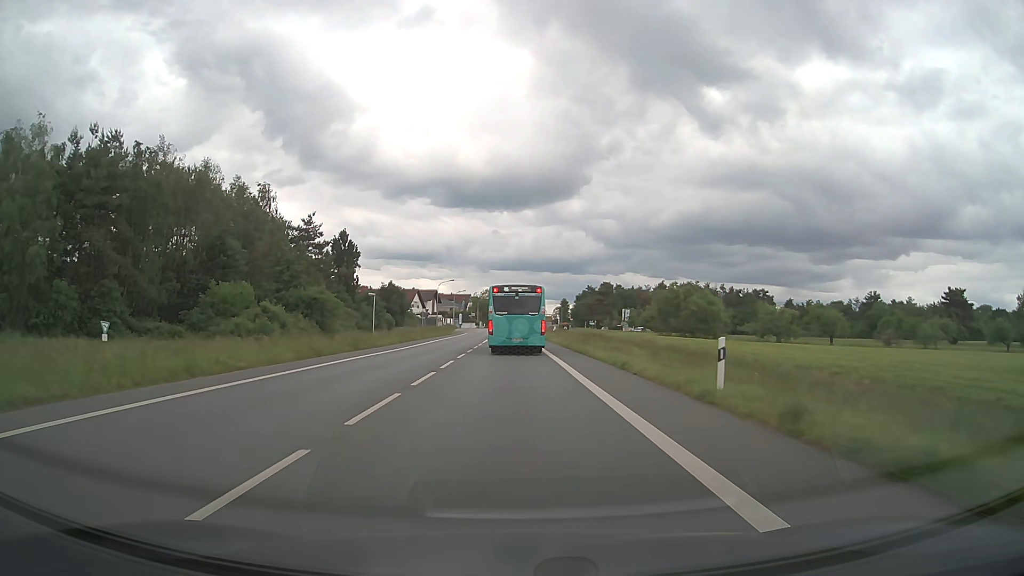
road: primary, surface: asphalt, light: Day
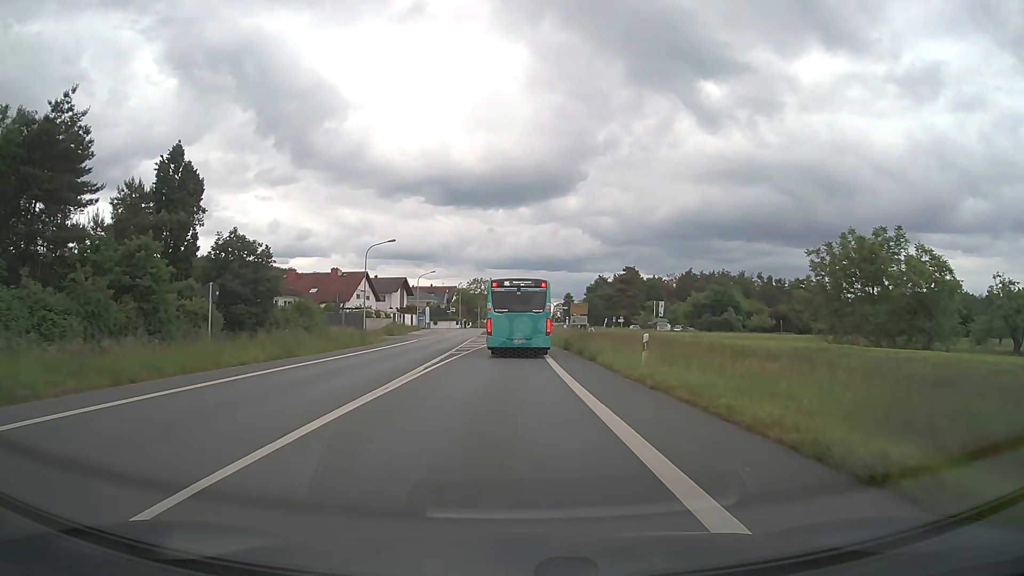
(0.0, +47.4) m; 0°
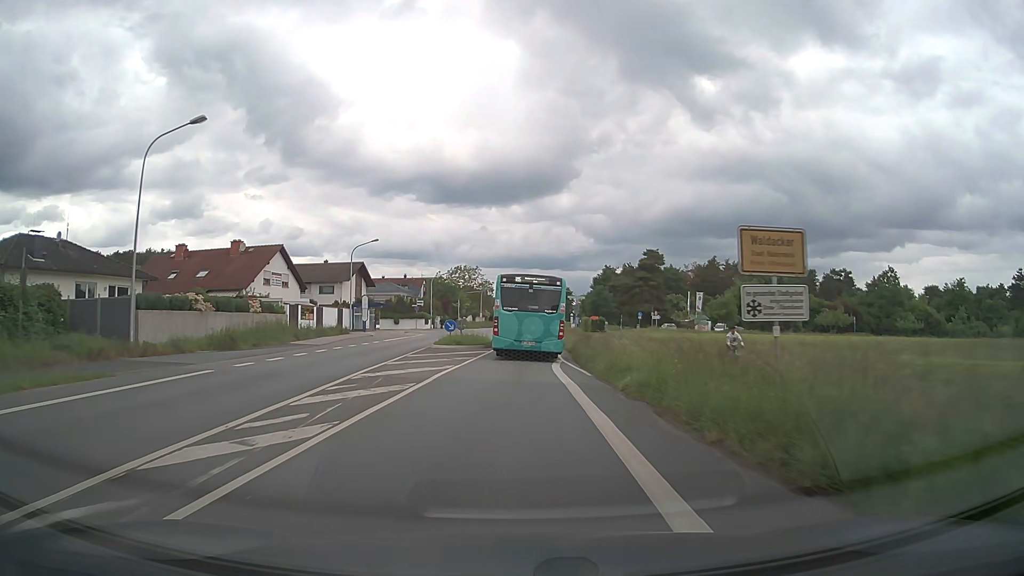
(+0.2, +33.6) m; +1°
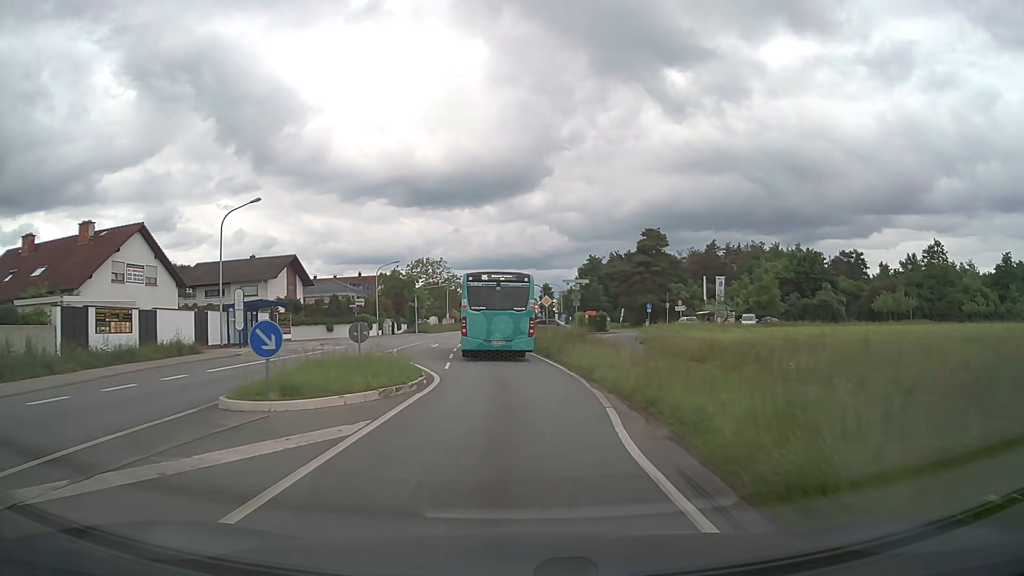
(+0.3, +22.1) m; +2°
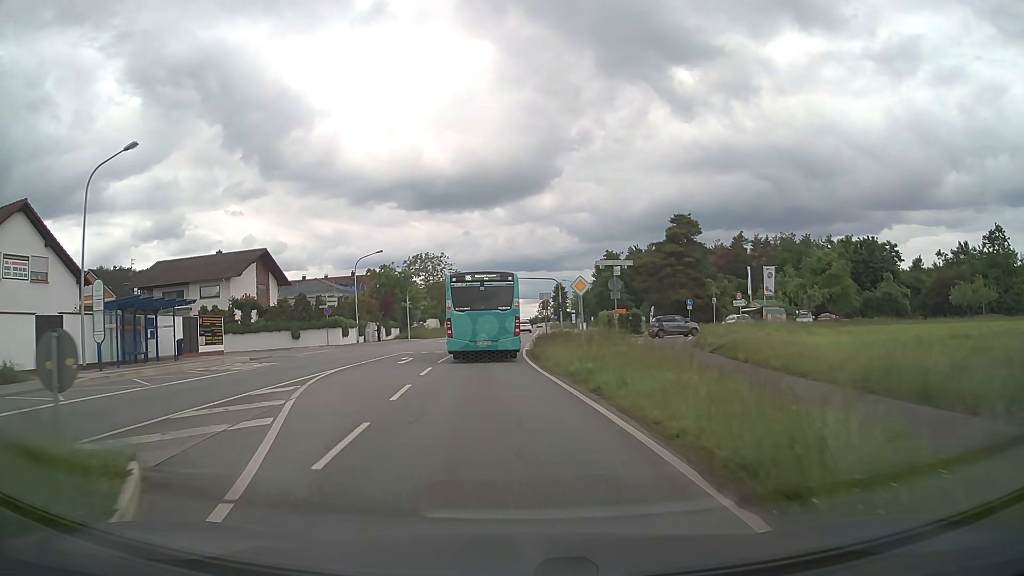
(0.0, +13.5) m; -1°
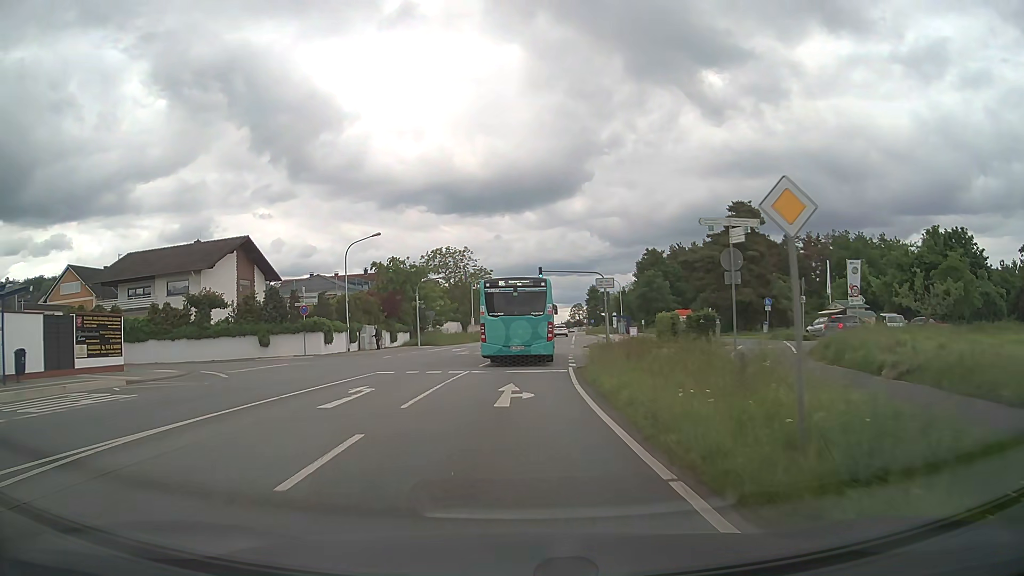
(-0.3, +12.9) m; -3°
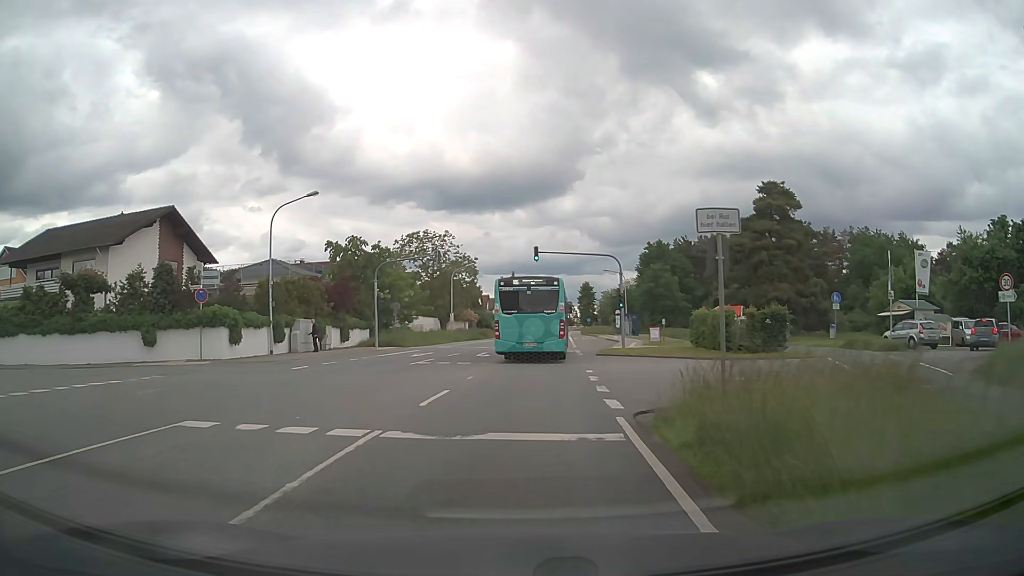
(+0.1, +12.8) m; +1°
